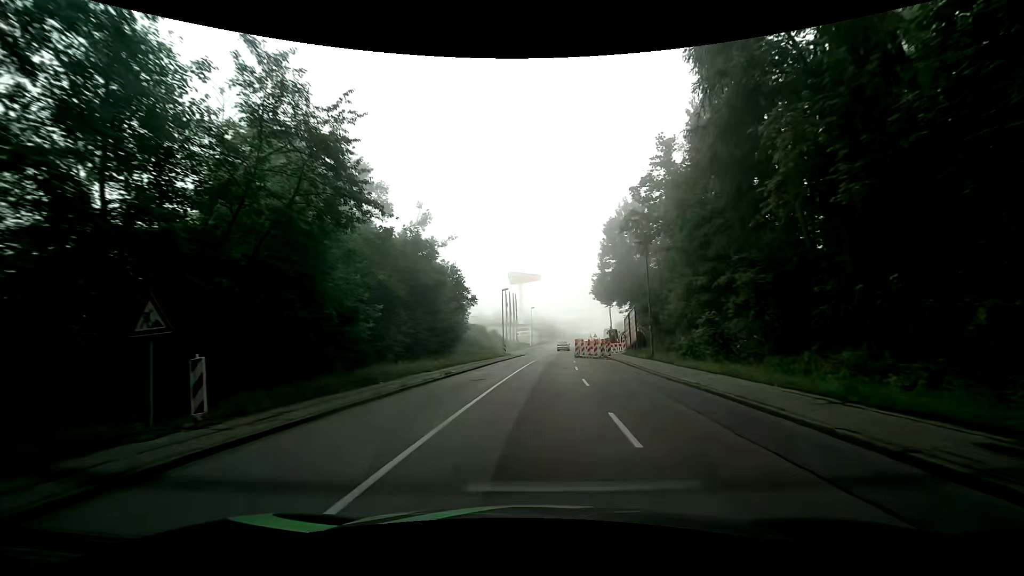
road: tertiary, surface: asphalt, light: Day
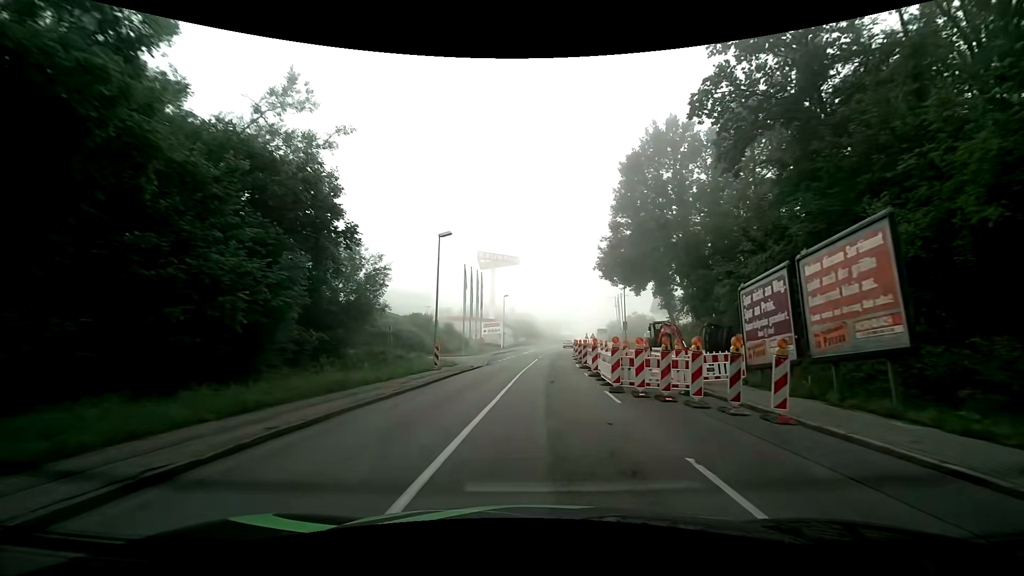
(+0.5, +30.5) m; +2°
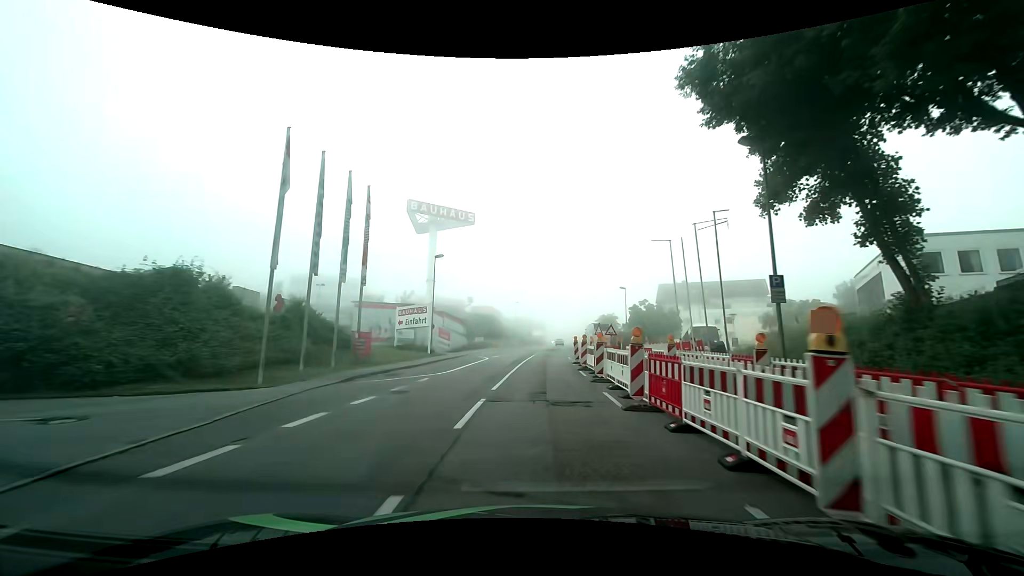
(+1.3, +38.1) m; +4°
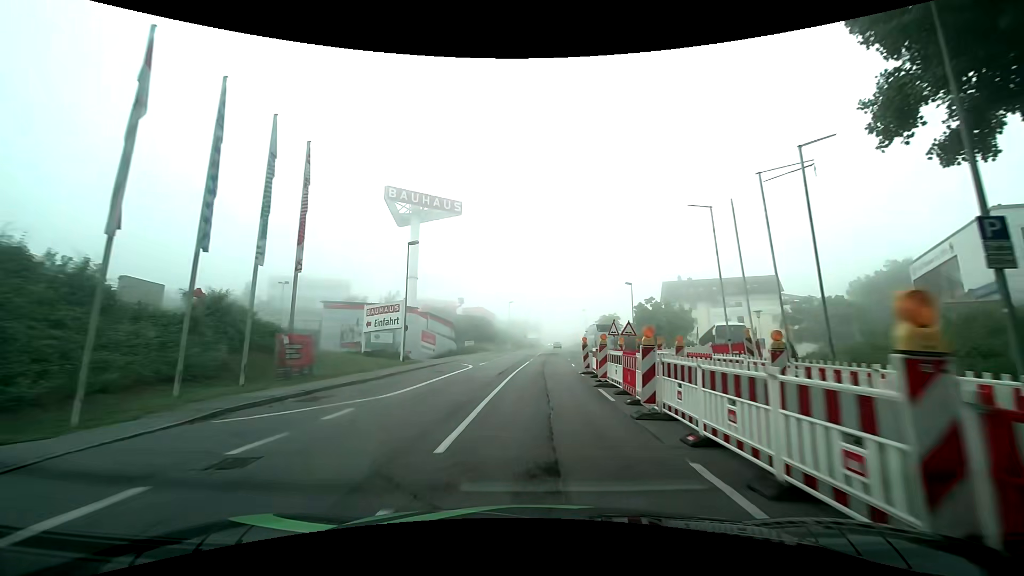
(0.0, +7.6) m; 0°
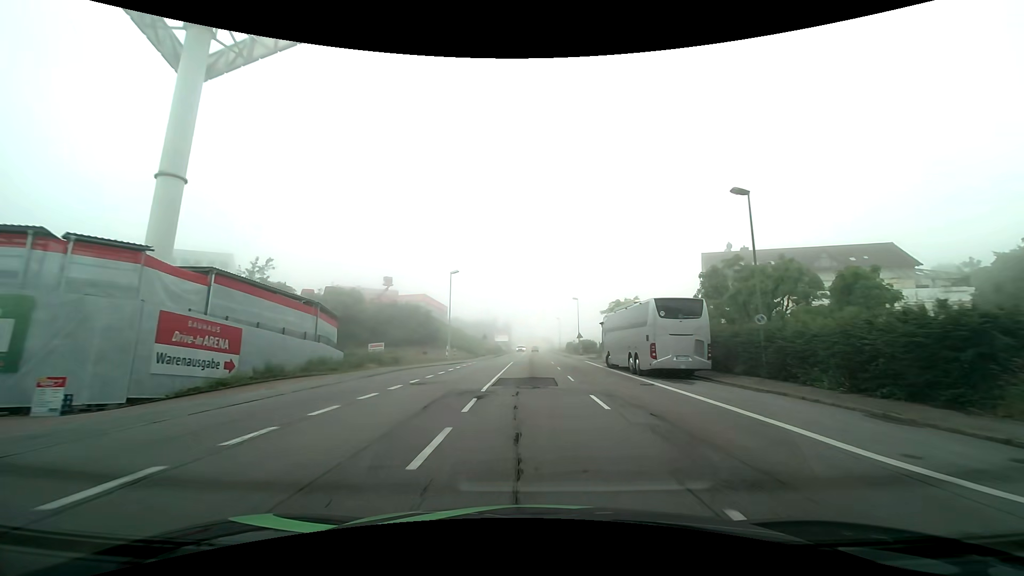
(+1.4, +37.9) m; +4°
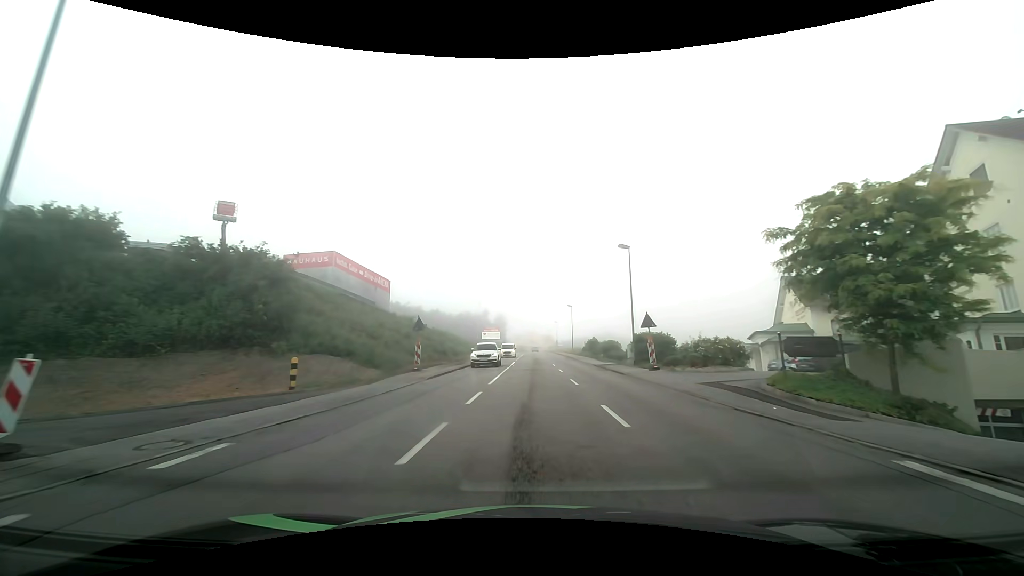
(+0.1, +38.0) m; 0°
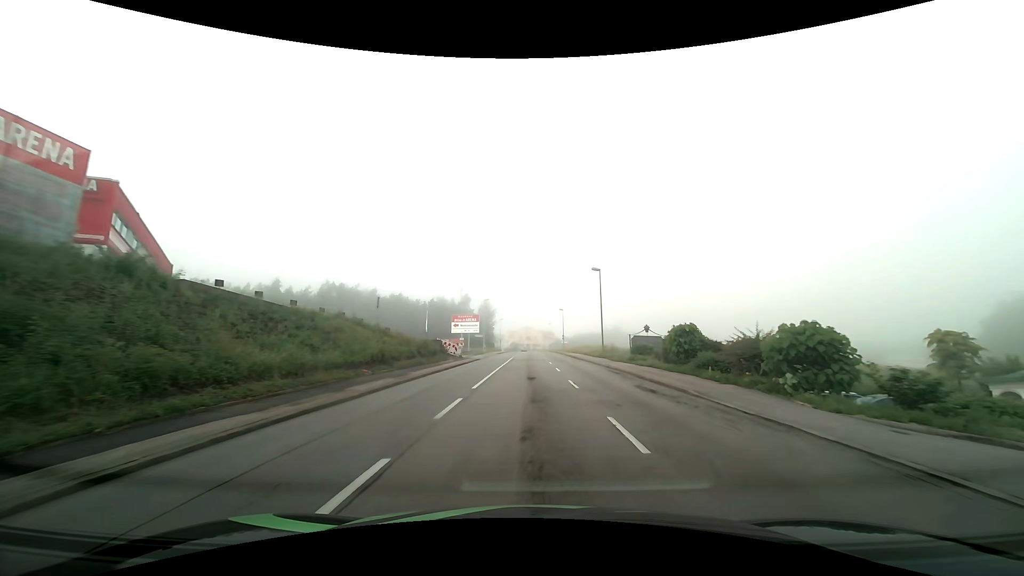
(+0.3, +38.2) m; 0°
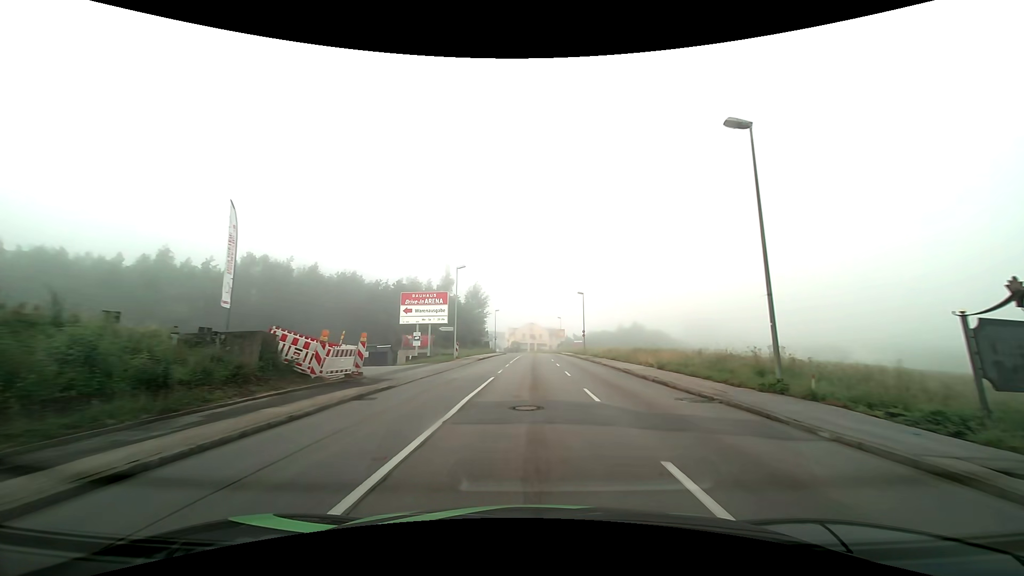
(-0.2, +30.6) m; 0°
(0, +10) (0, +20) (0, +30) (0, +40) (0, +50) (0, +60) (+1, +70) (+1, +80) (+1, +90) (+1, +100) m
